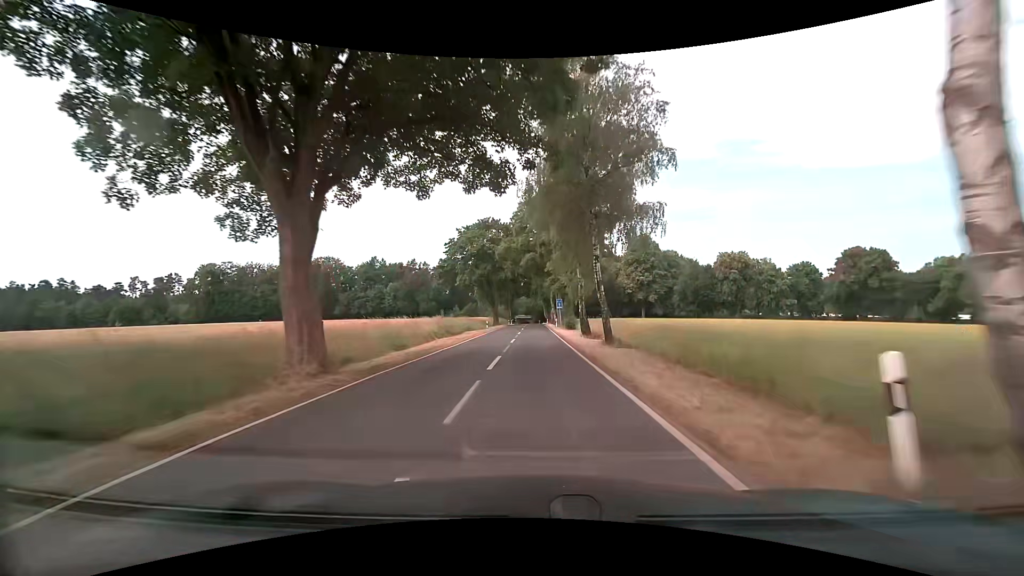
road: tertiary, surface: asphalt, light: Day
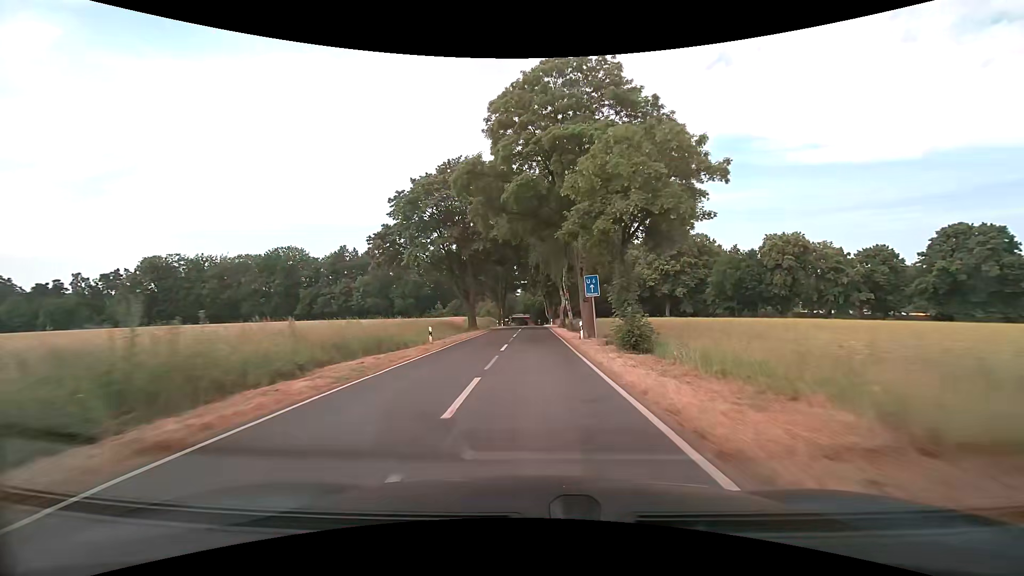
(0.0, +29.7) m; 0°
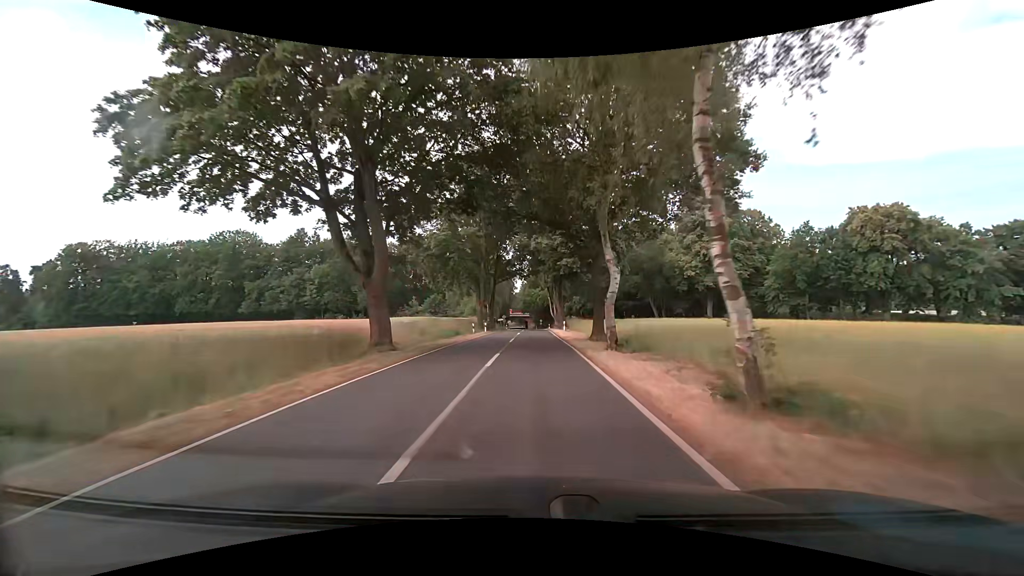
(0.0, +29.9) m; 0°
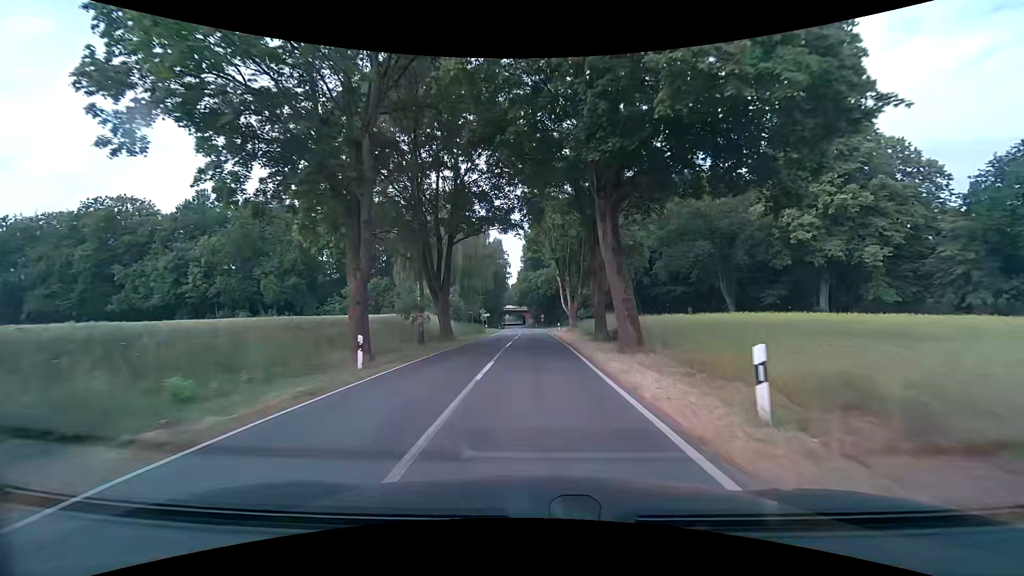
(+0.2, +38.3) m; 0°
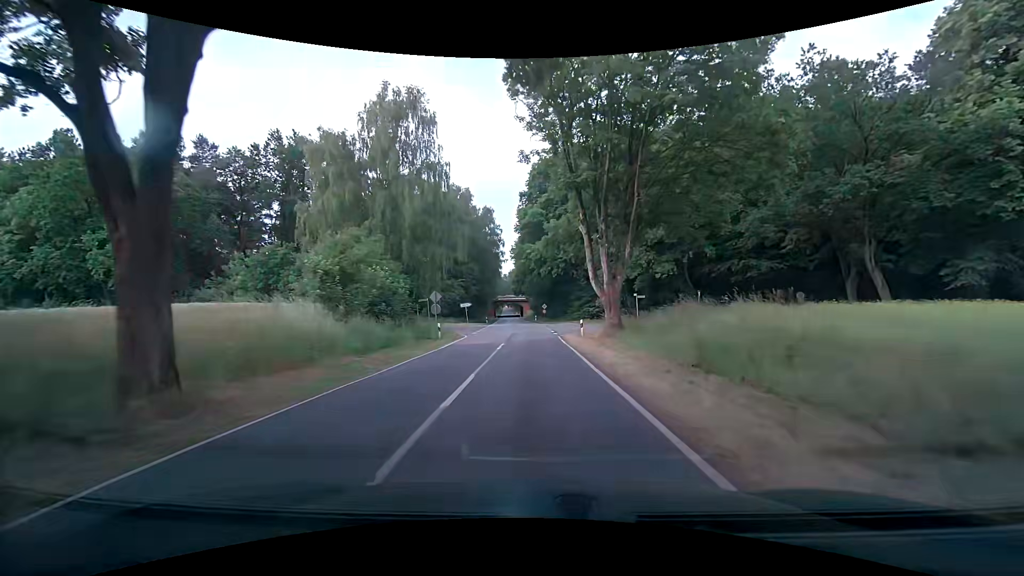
(+0.1, +27.2) m; 0°
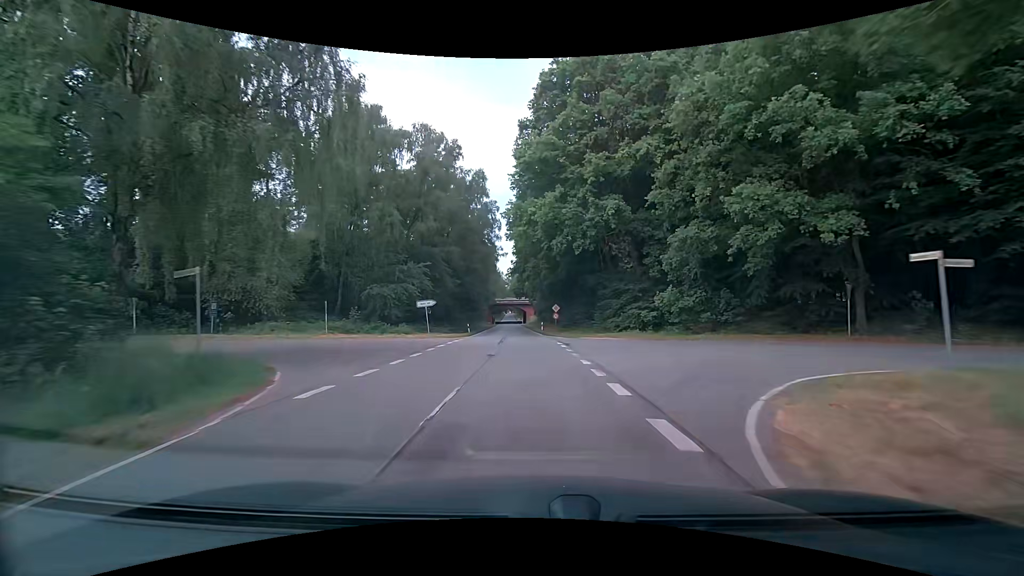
(0.0, +27.5) m; -1°
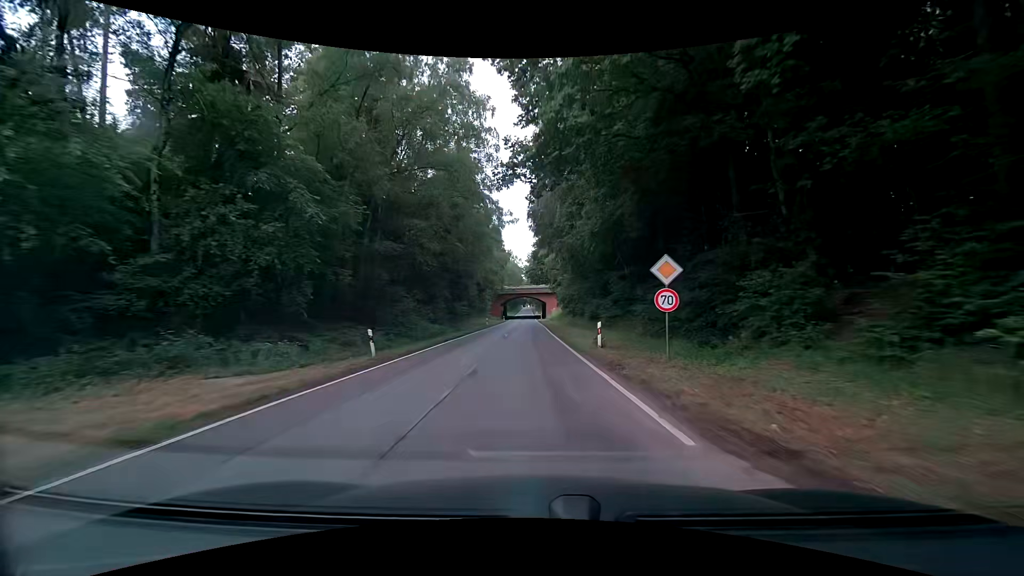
(-0.2, +37.4) m; -2°
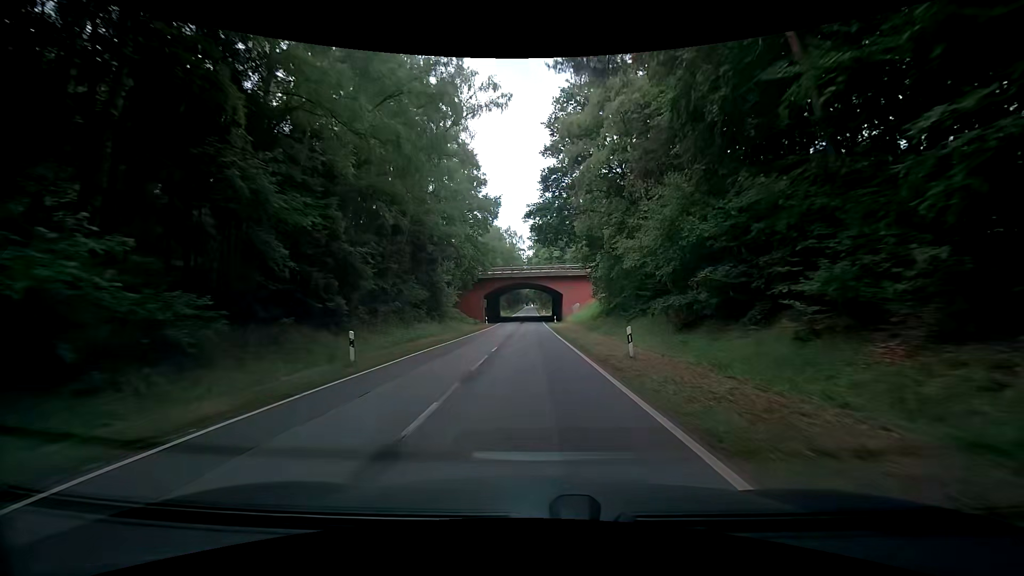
(0.0, +49.3) m; +1°
